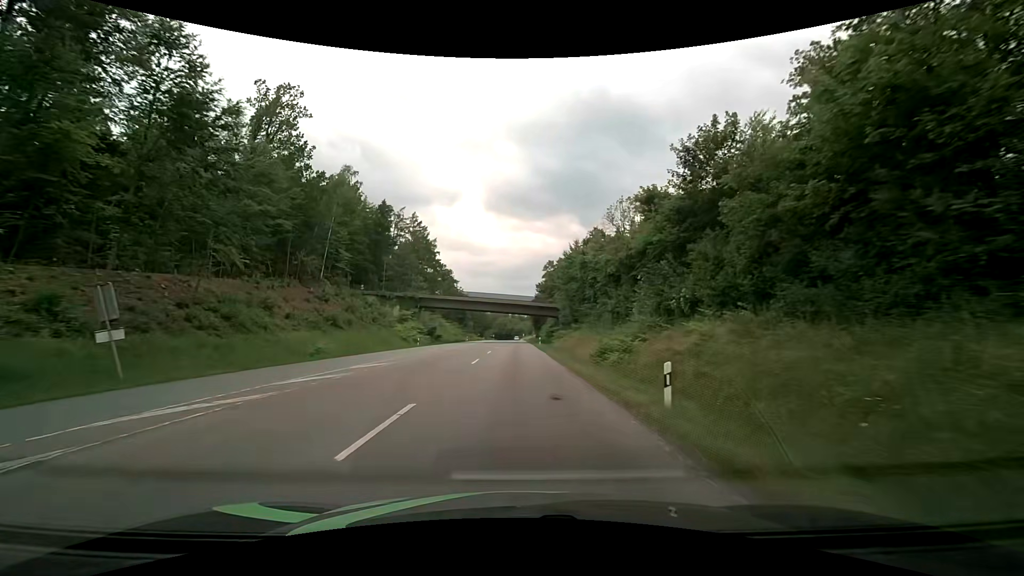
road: secondary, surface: asphalt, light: Day
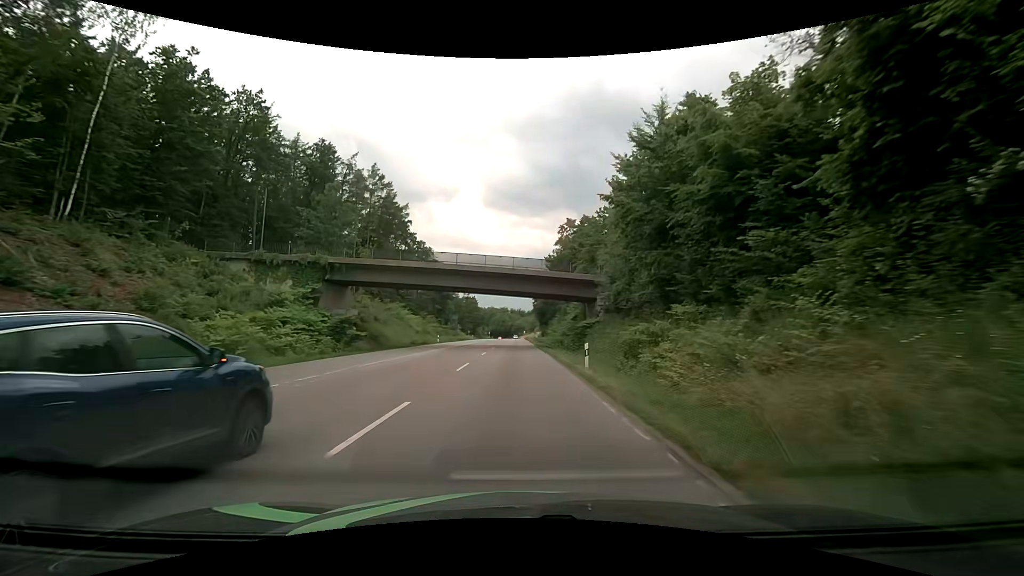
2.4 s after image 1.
(+0.1, +39.6) m; 0°
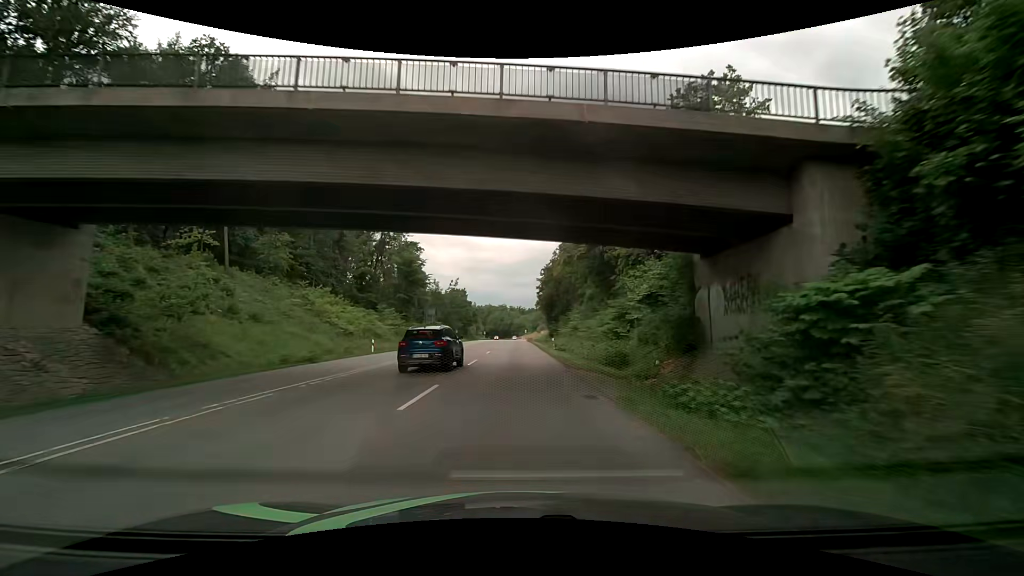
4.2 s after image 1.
(-0.1, +31.5) m; 0°
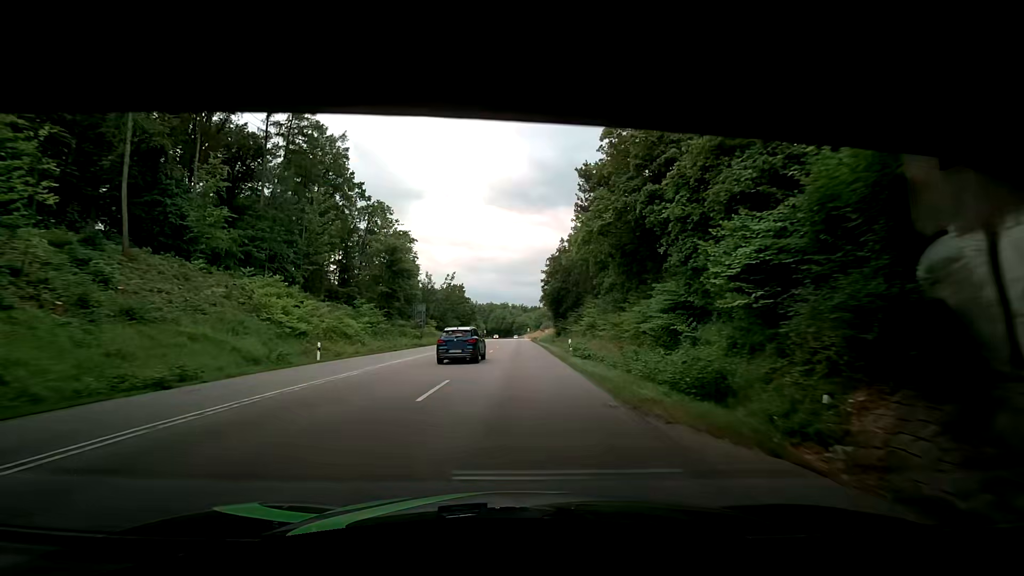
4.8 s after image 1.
(-0.1, +10.8) m; -1°
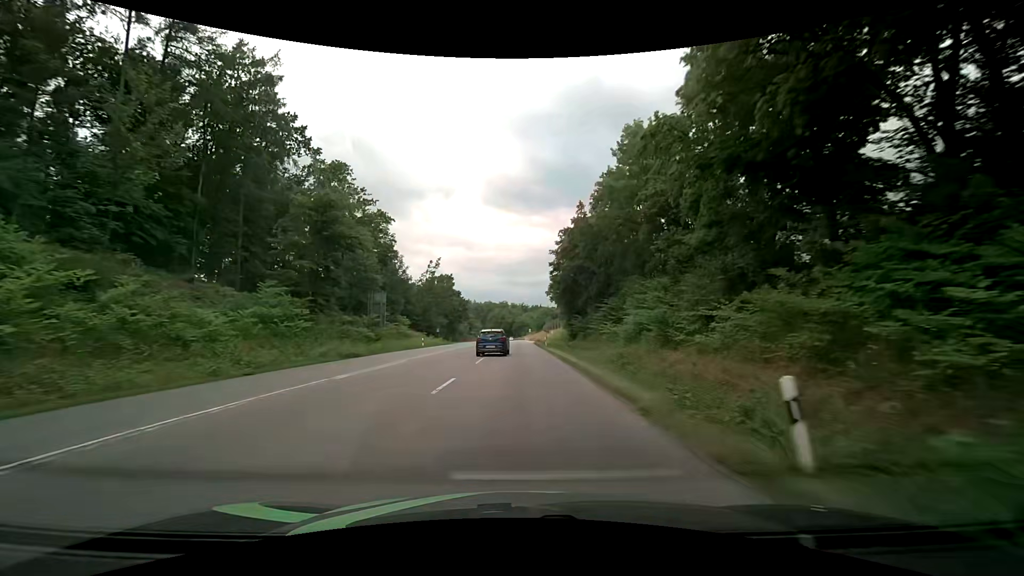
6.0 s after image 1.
(0.0, +22.1) m; 0°
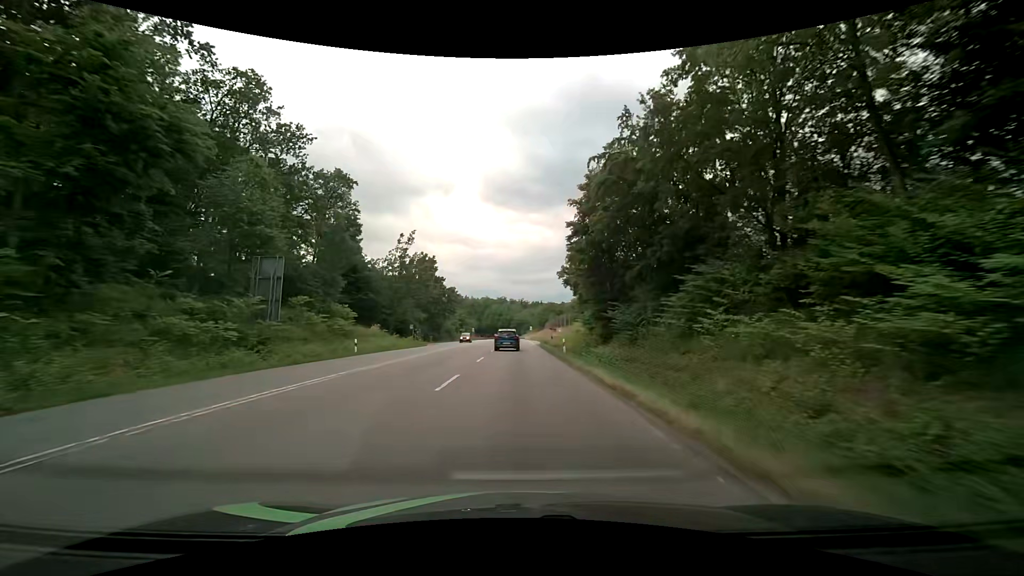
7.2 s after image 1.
(-0.1, +22.6) m; 0°
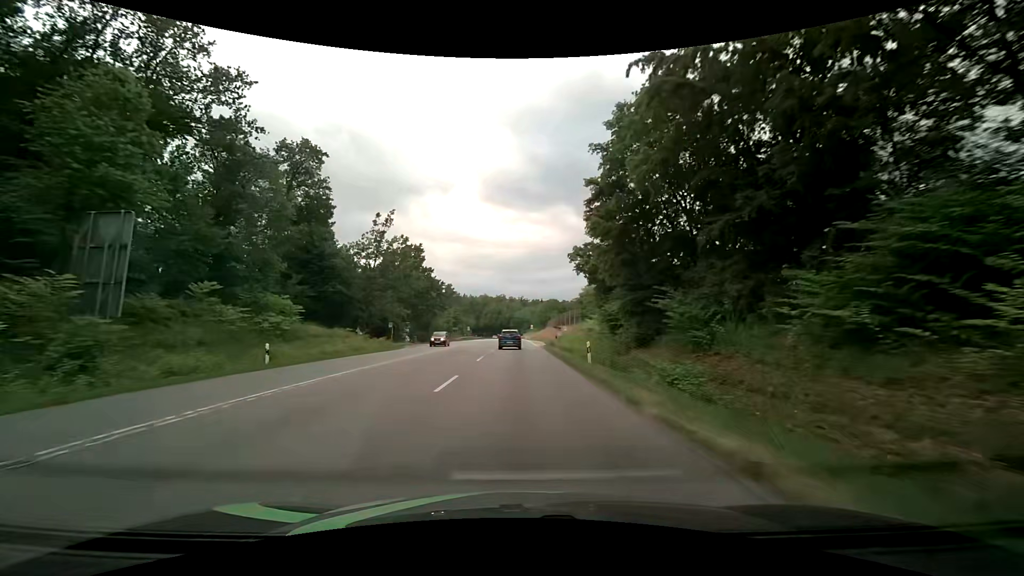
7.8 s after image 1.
(-0.1, +11.5) m; -1°
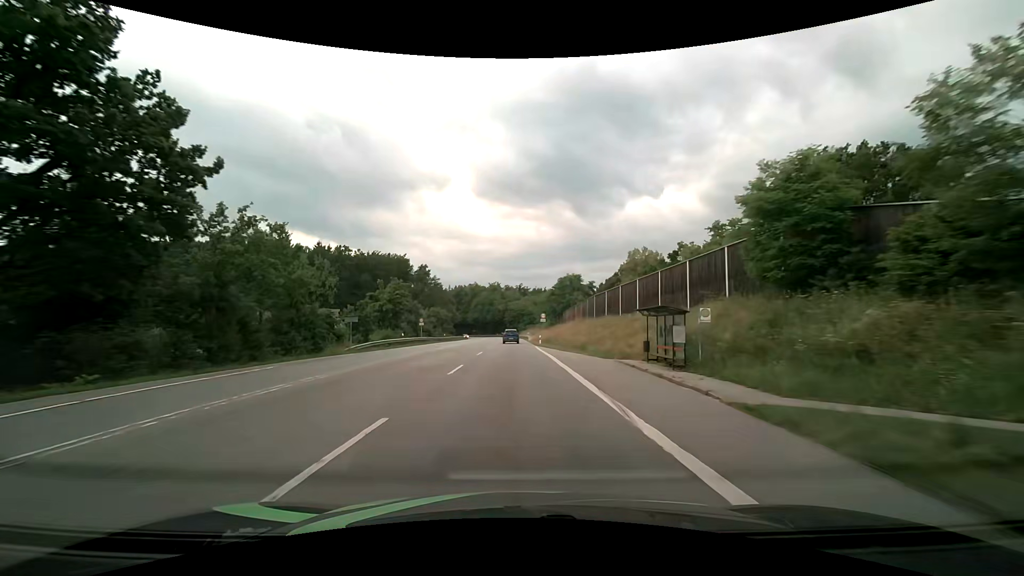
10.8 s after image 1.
(+0.7, +58.8) m; +1°
(0, +10) (0, +20) (0, +30) (0, +40) (0, +50) (0, +60) (0, +70) (-1, +80) (-1, +90) (-1, +100) m
